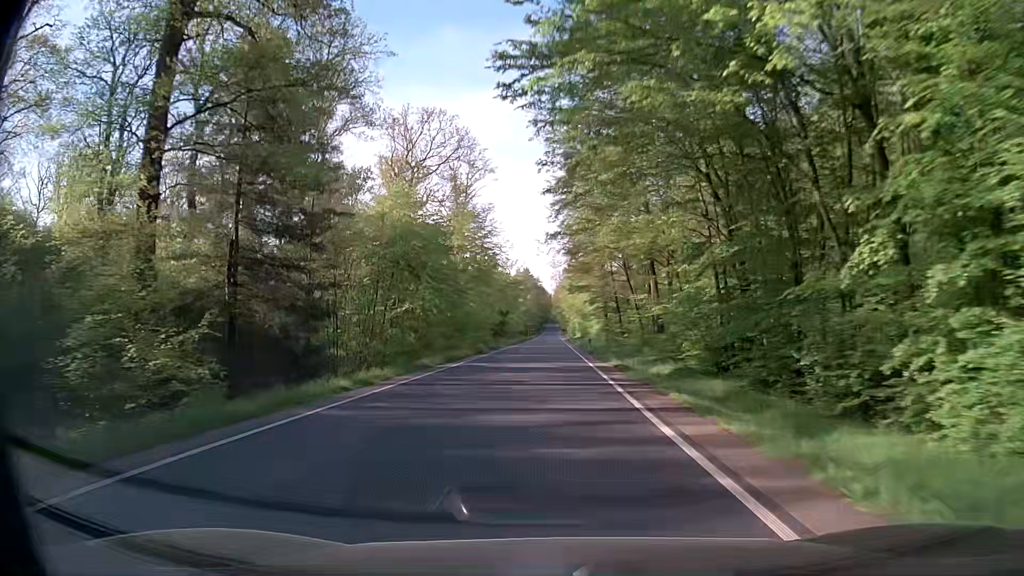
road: secondary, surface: asphalt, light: Day
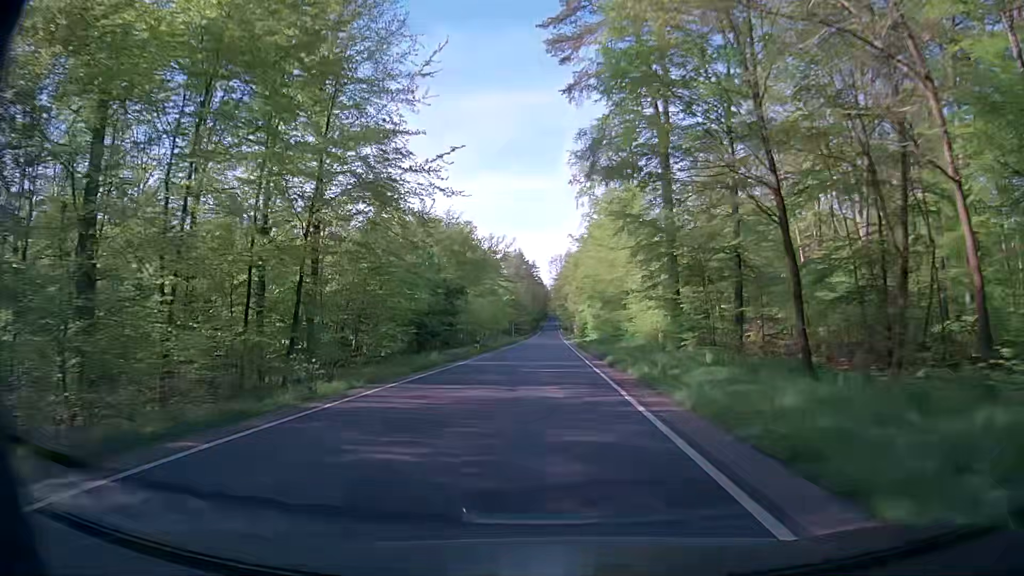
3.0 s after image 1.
(+0.4, +53.9) m; +1°
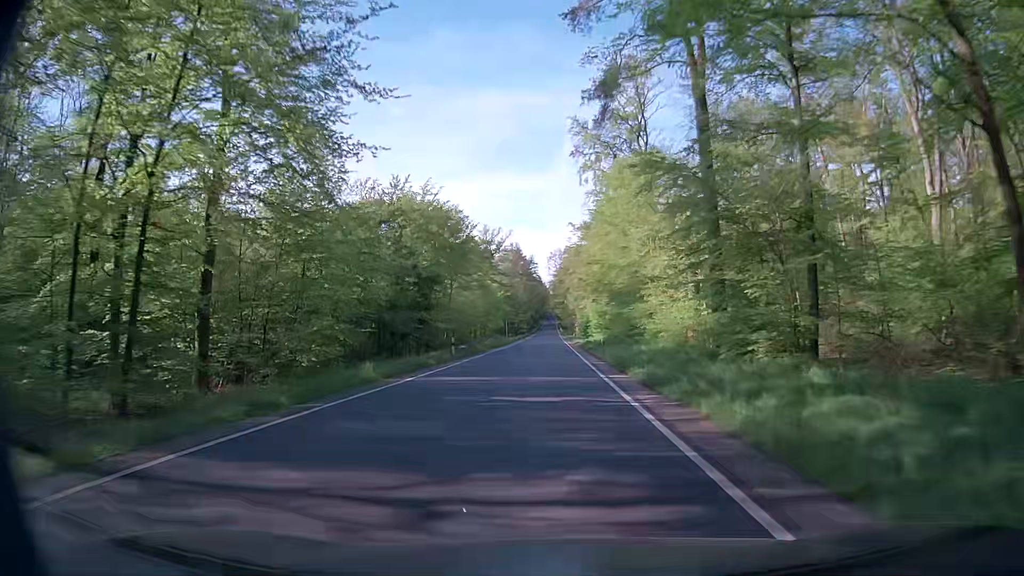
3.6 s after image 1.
(0.0, +10.8) m; 0°
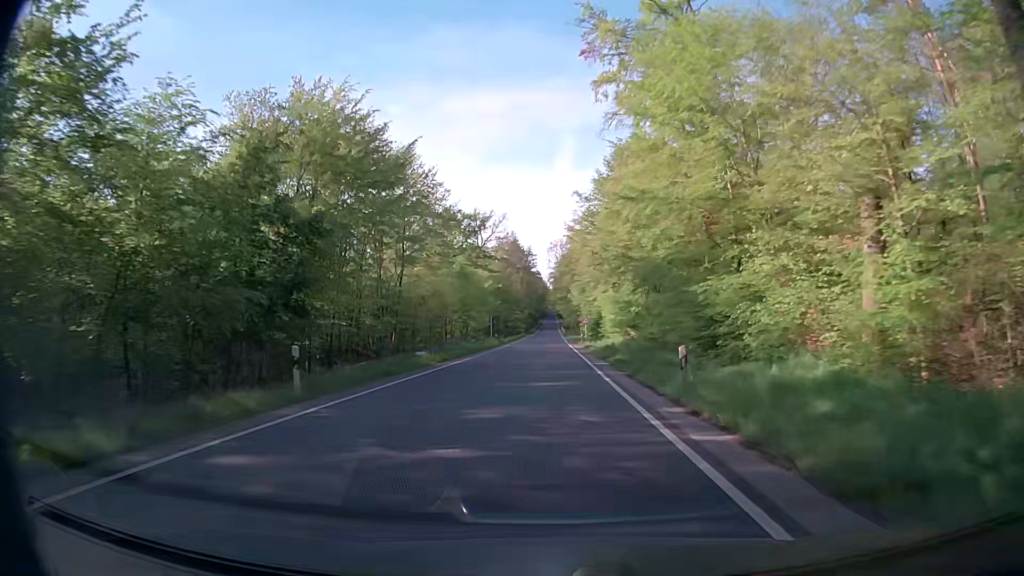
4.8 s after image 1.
(-0.2, +21.6) m; -1°
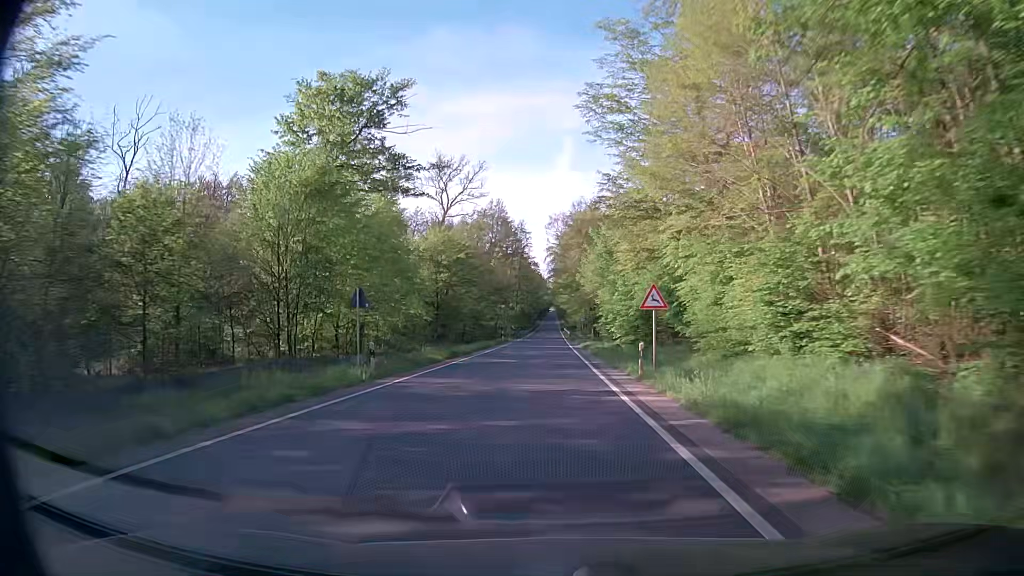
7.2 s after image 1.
(0.0, +43.2) m; 0°
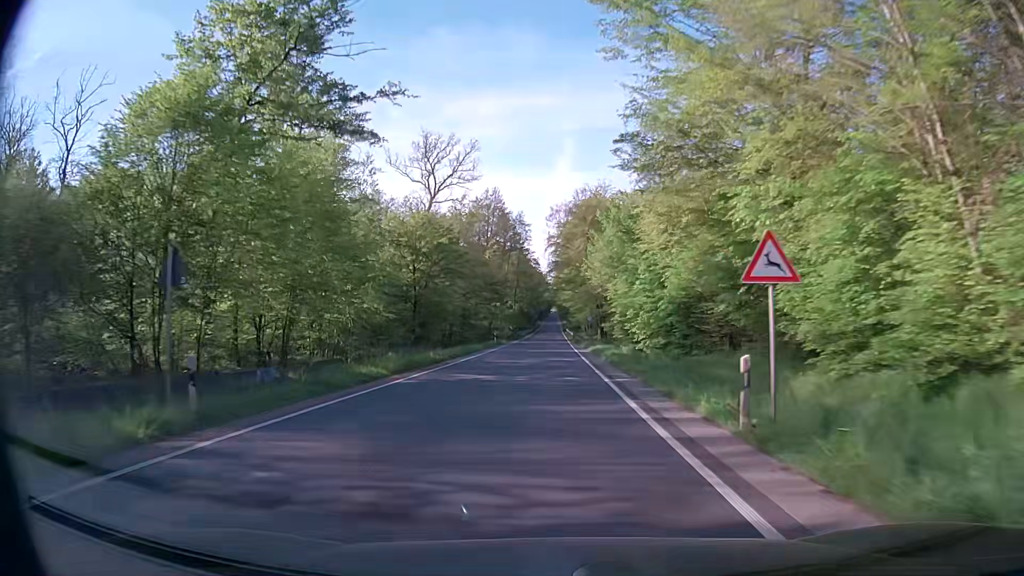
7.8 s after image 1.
(-0.1, +10.8) m; 0°
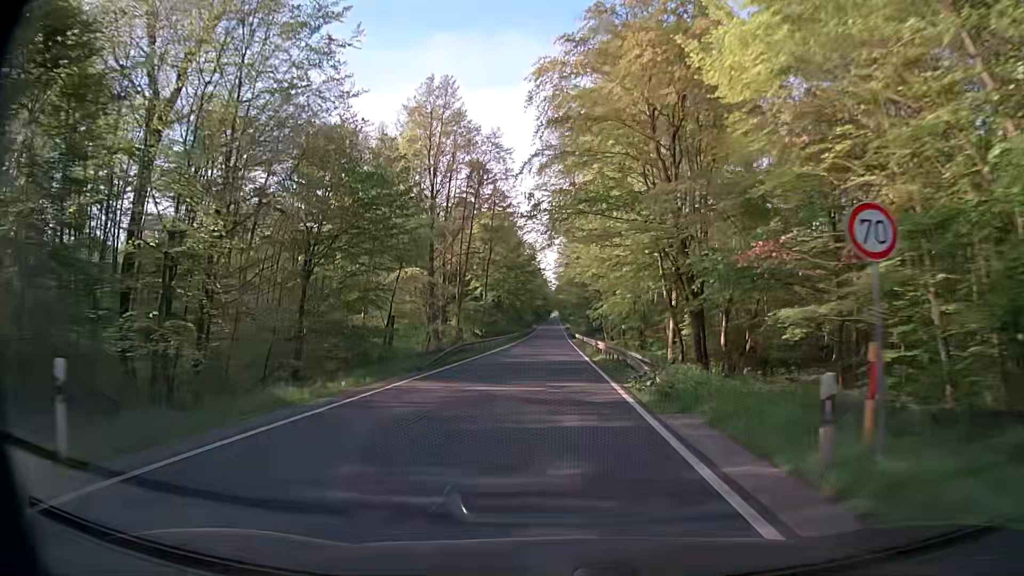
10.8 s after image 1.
(0.0, +53.6) m; 0°
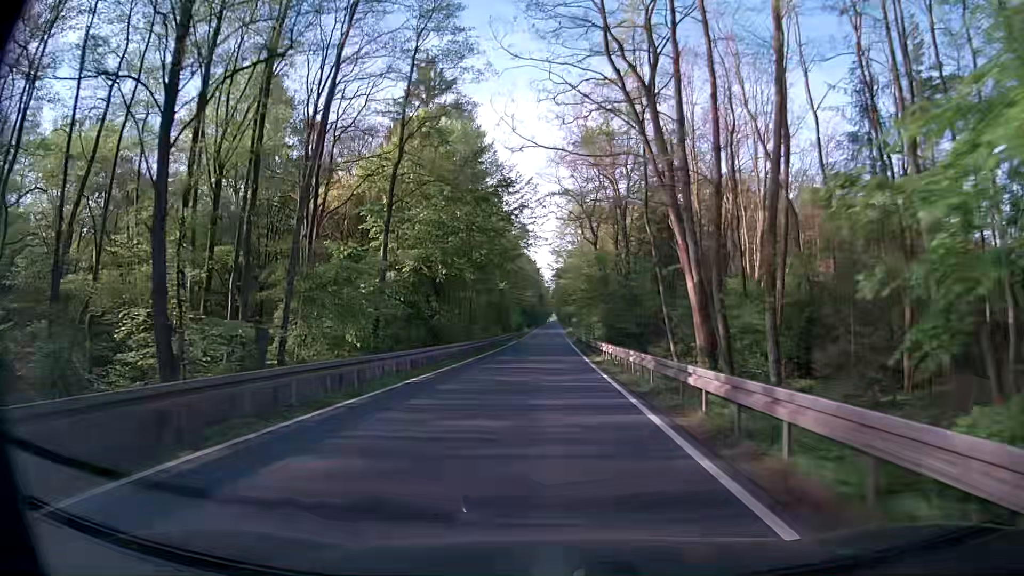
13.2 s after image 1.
(0.0, +42.9) m; 0°
(0, +10) (0, +20) (0, +30) (0, +40) (0, +50) (0, +60) (0, +70) (0, +80) (+1, +90) (+1, +100) m
